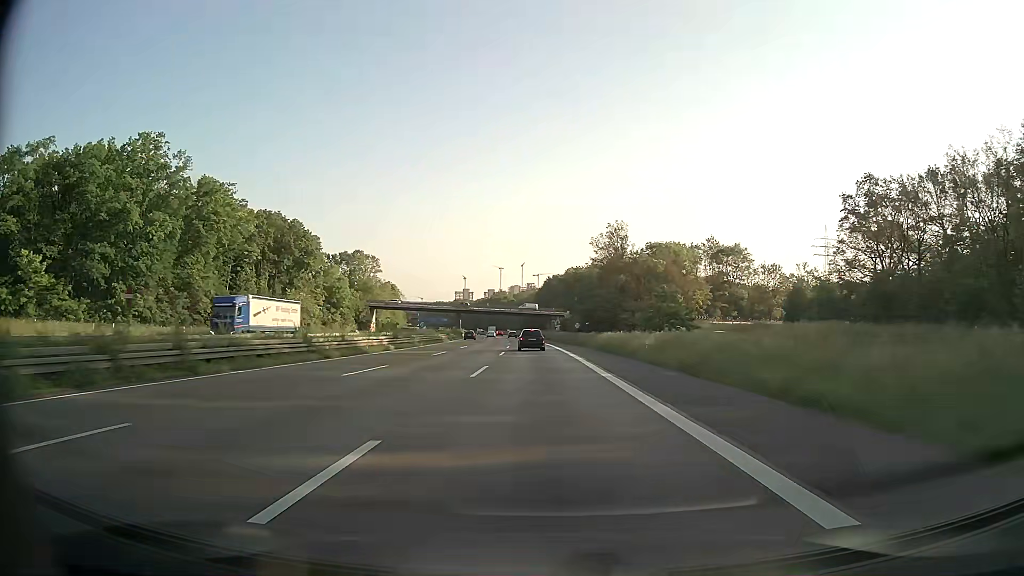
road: motorway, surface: asphalt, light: Day
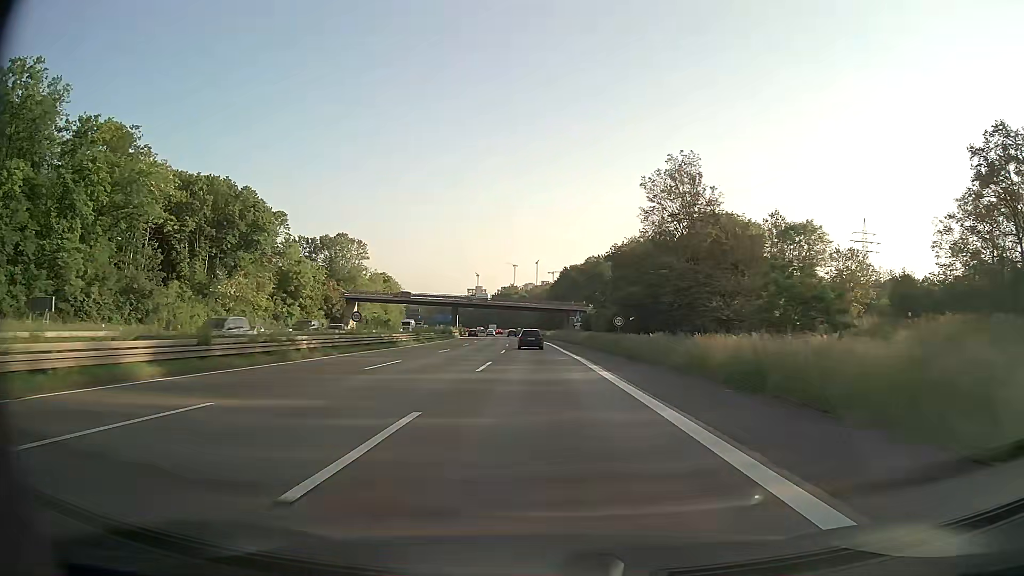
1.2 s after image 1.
(-0.4, +32.6) m; -1°
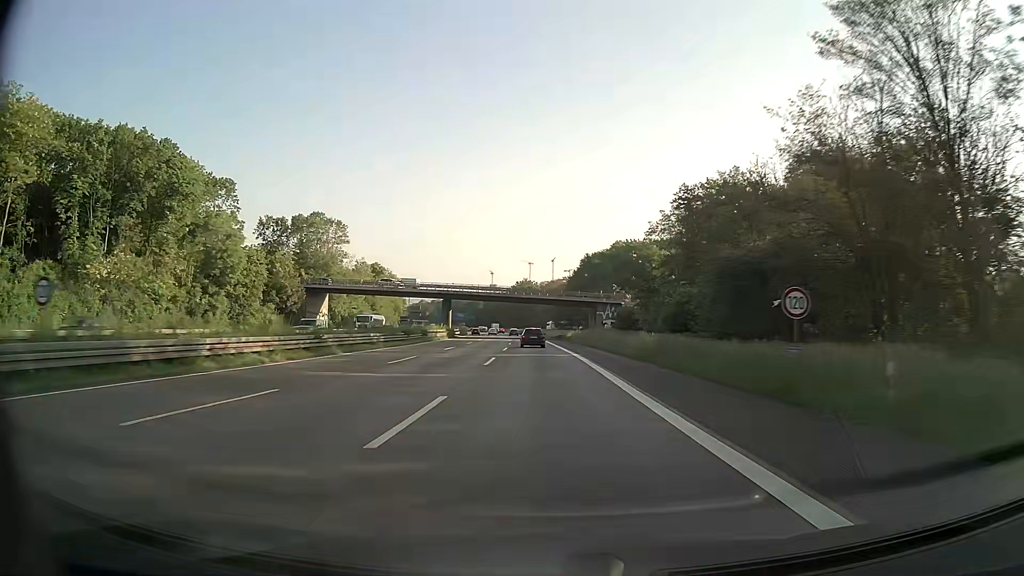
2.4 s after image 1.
(-0.3, +32.4) m; -1°
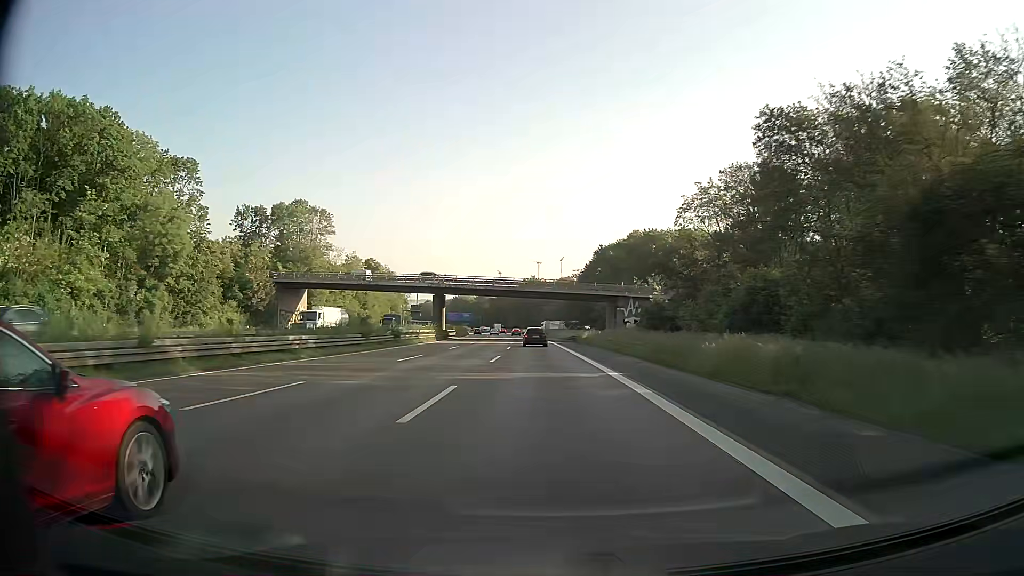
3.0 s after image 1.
(-0.1, +16.2) m; -1°
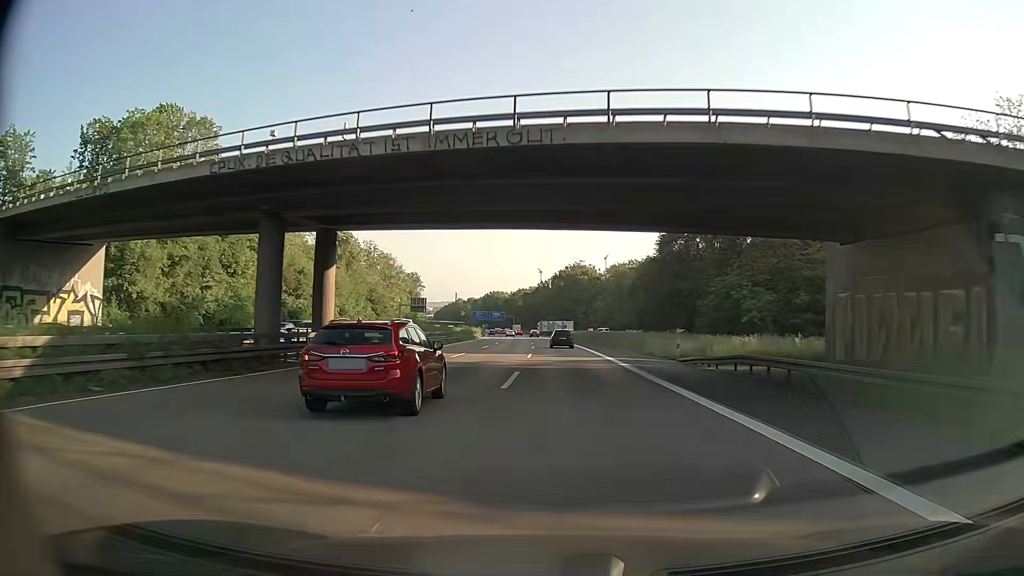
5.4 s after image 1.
(-1.6, +64.3) m; -3°
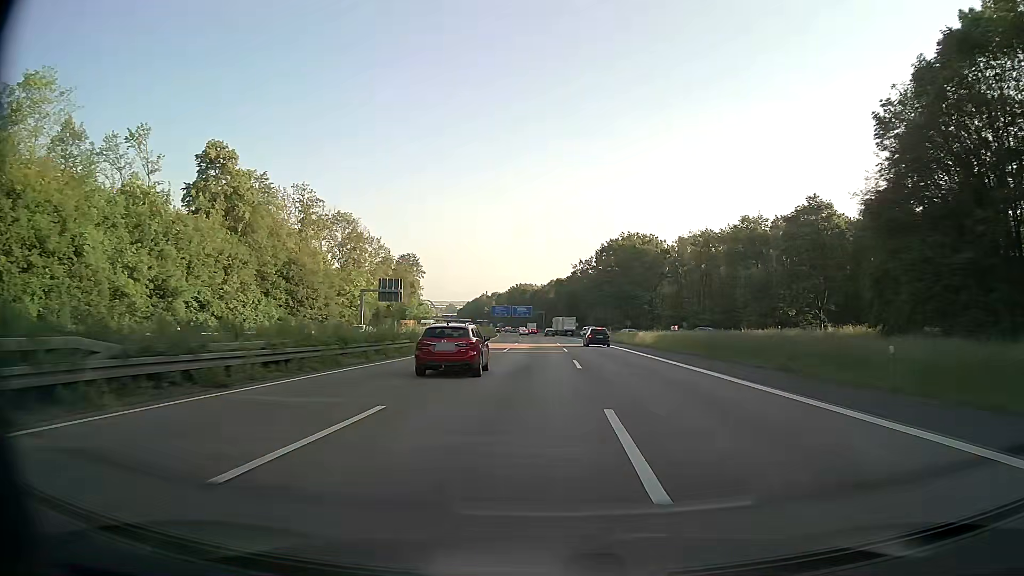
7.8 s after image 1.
(-1.9, +63.7) m; -3°
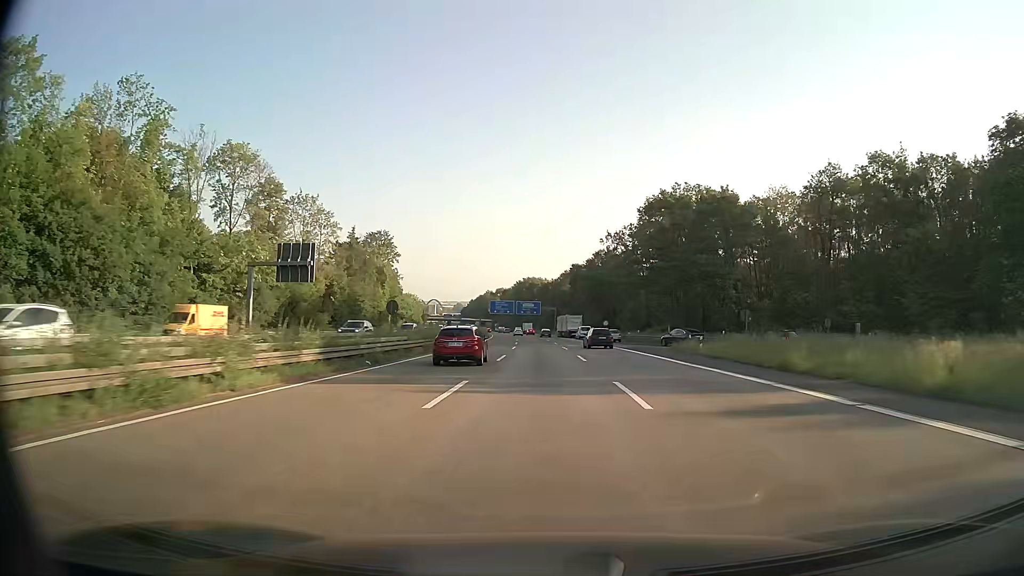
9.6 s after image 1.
(-0.4, +47.4) m; -1°
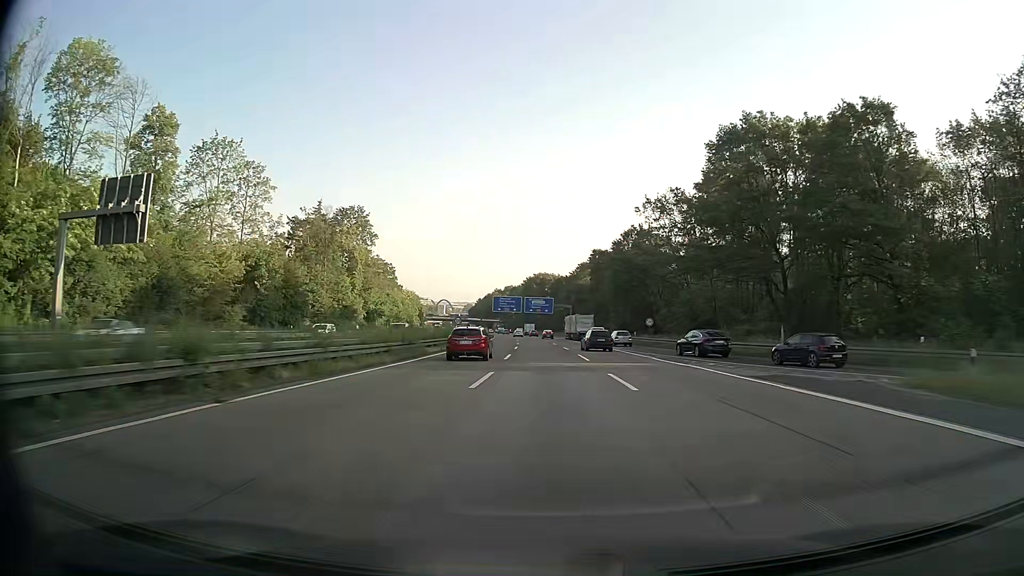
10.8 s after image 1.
(-0.3, +31.4) m; -1°
(0, +10) (0, +20) (0, +30) (0, +40) (-1, +50) (-1, +60) (-1, +70) (-2, +80) (-2, +90) (-3, +100) m
